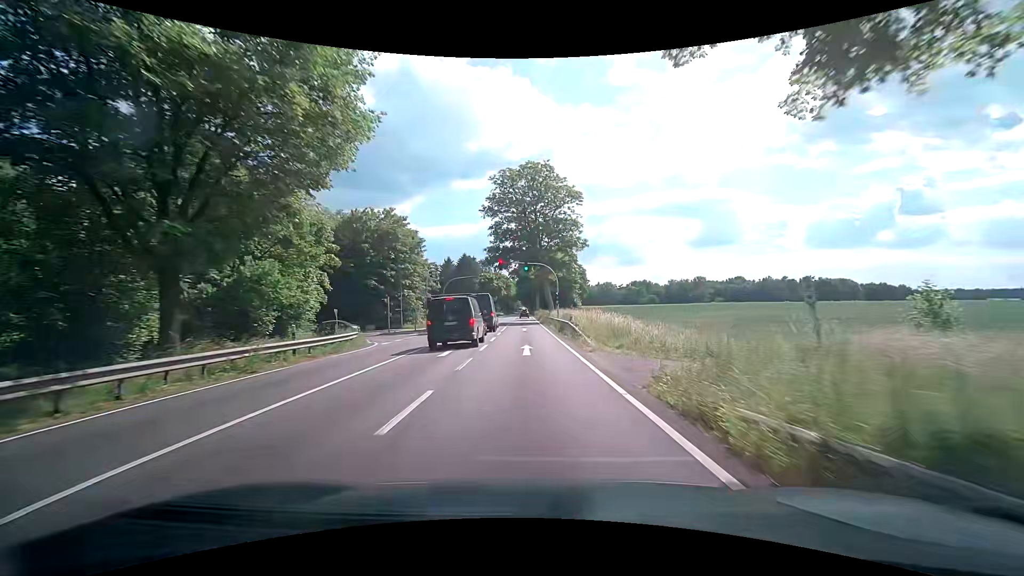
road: primary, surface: asphalt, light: Day
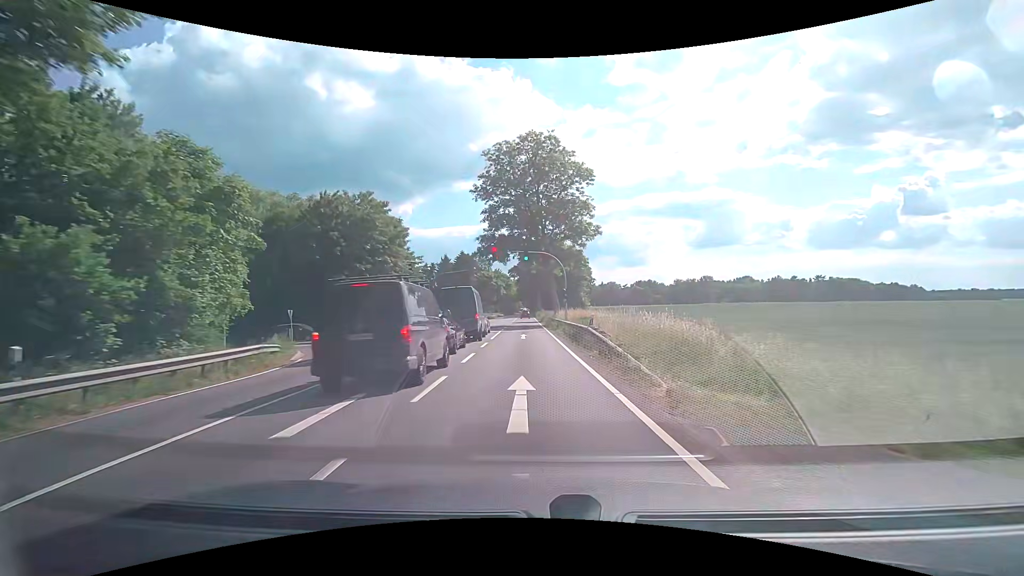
(0.0, +9.9) m; 0°
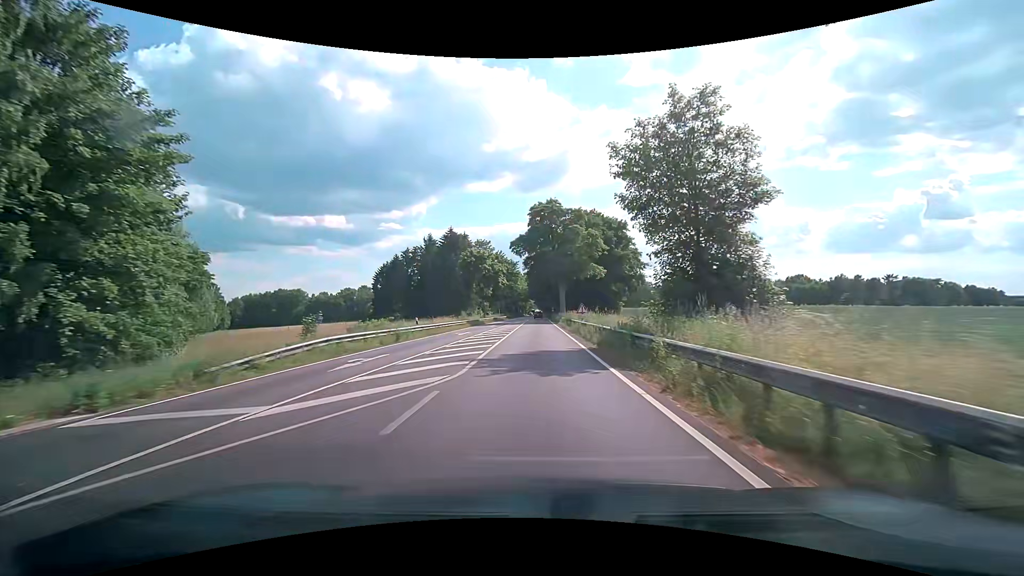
(-1.1, +49.8) m; -2°
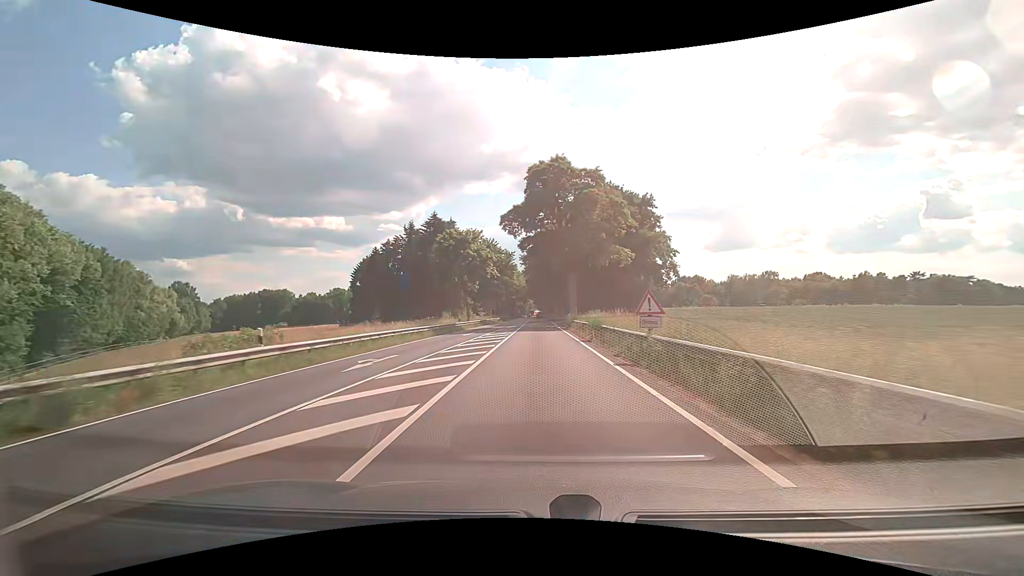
(0.0, +20.1) m; 0°
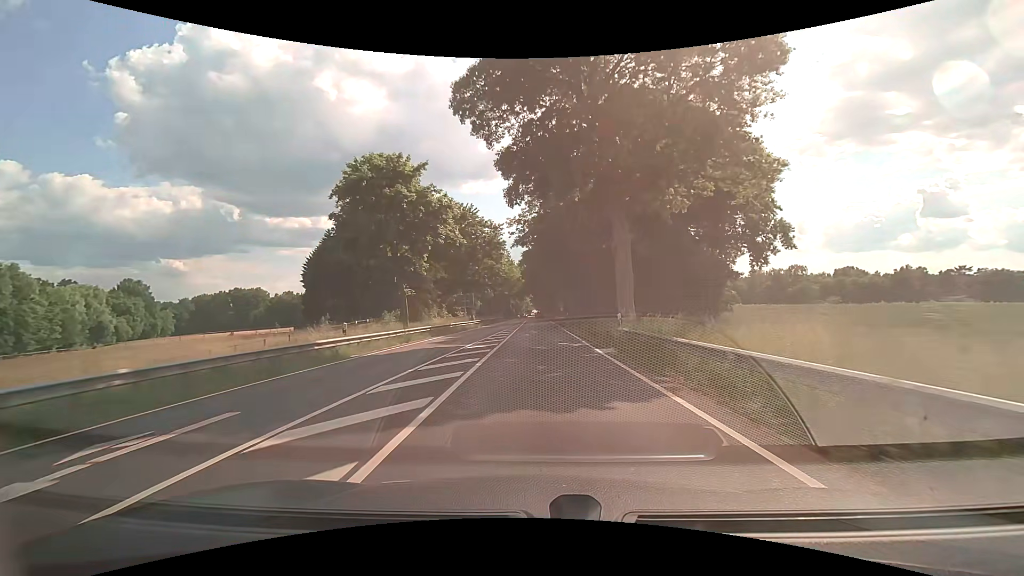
(0.0, +30.3) m; 0°
(0, +10) (0, +20) (0, +30) (0, +40) (0, +50) (0, +60) (0, +70) (0, +80) (+1, +90) (+1, +100) m
